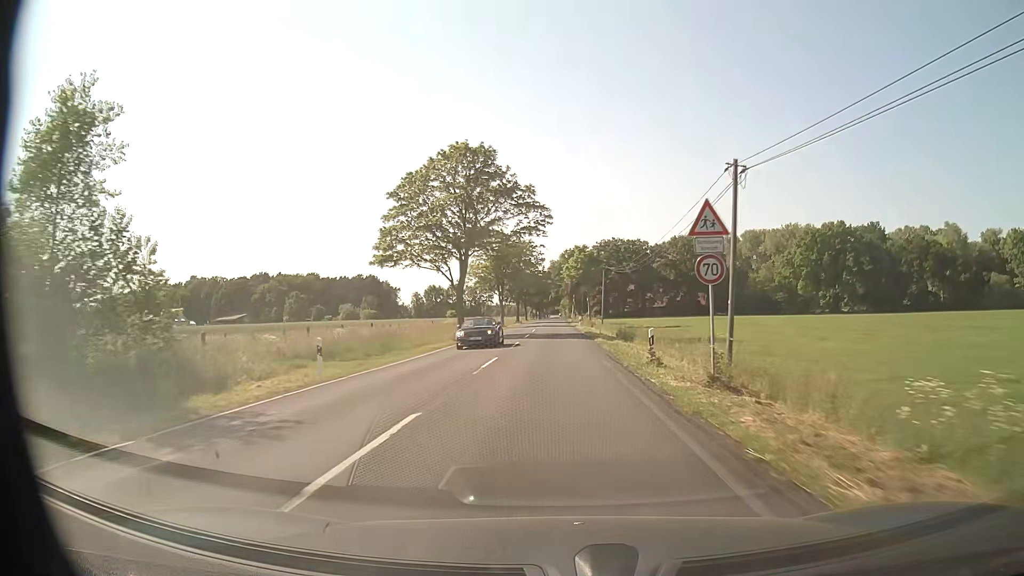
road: secondary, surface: asphalt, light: Day
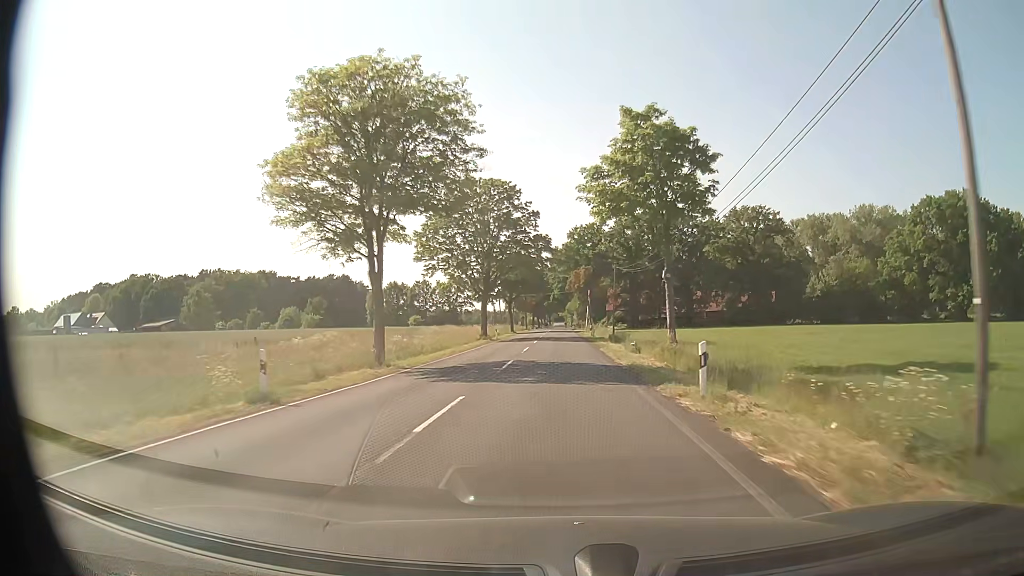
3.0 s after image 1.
(-0.2, +57.3) m; 0°
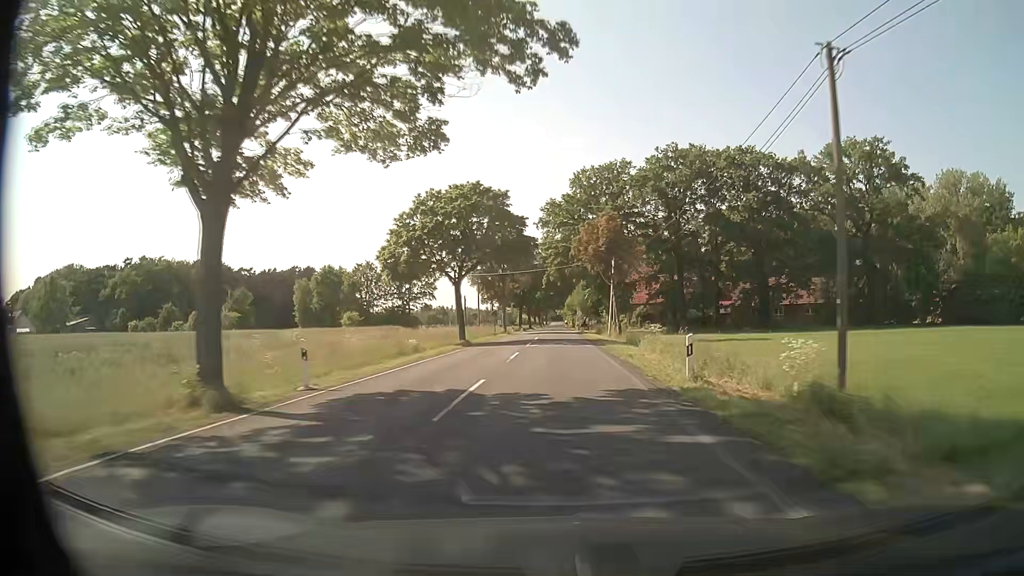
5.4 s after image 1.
(+0.1, +45.8) m; 0°
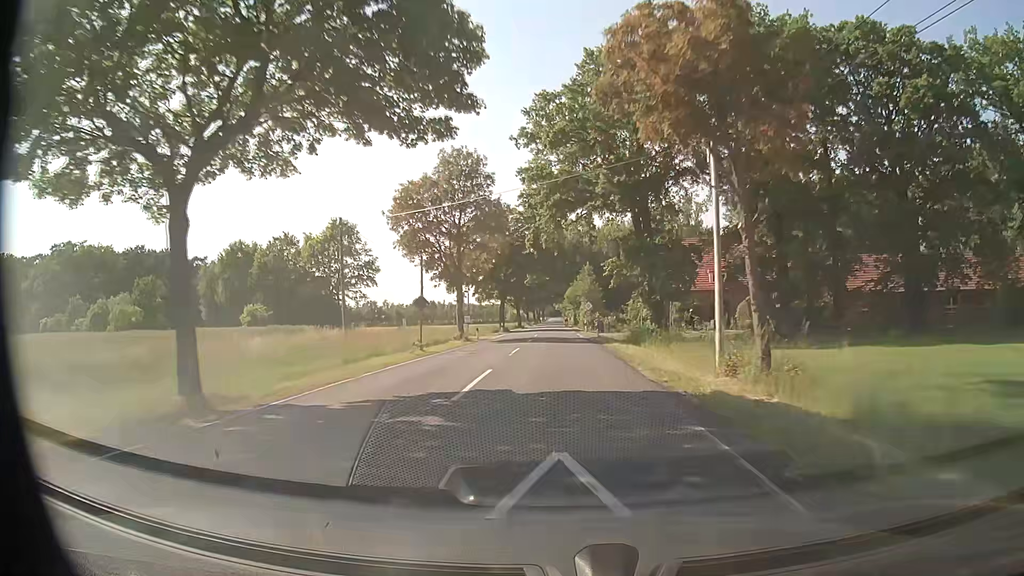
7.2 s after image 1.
(+0.1, +34.3) m; 0°
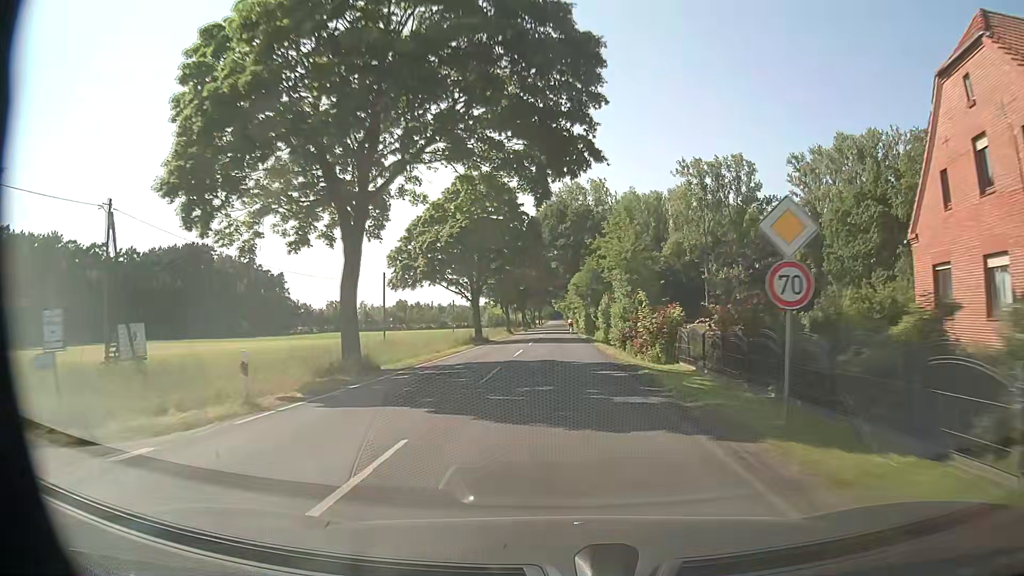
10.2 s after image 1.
(+0.1, +57.2) m; 0°
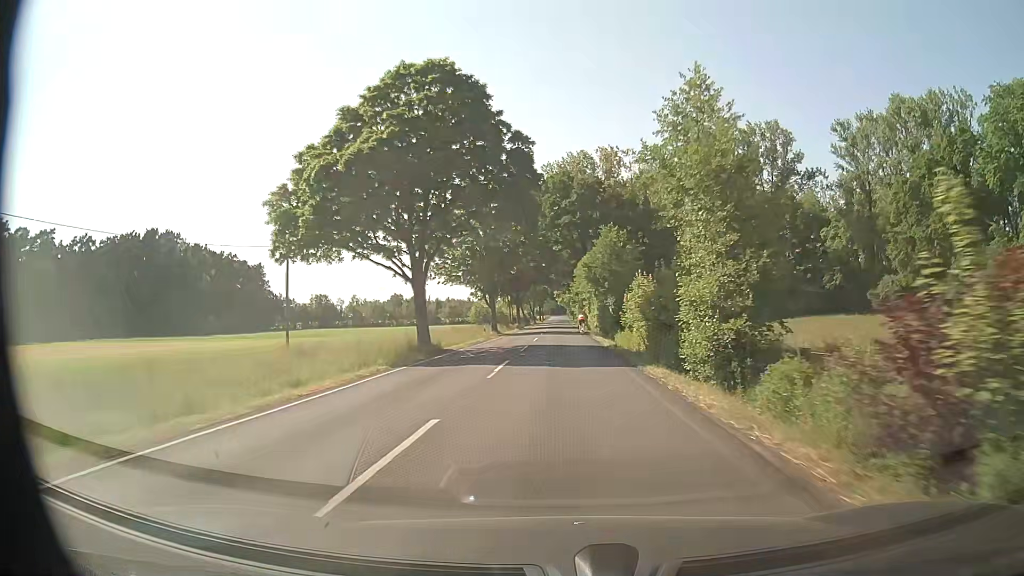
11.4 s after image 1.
(-0.1, +22.9) m; 0°
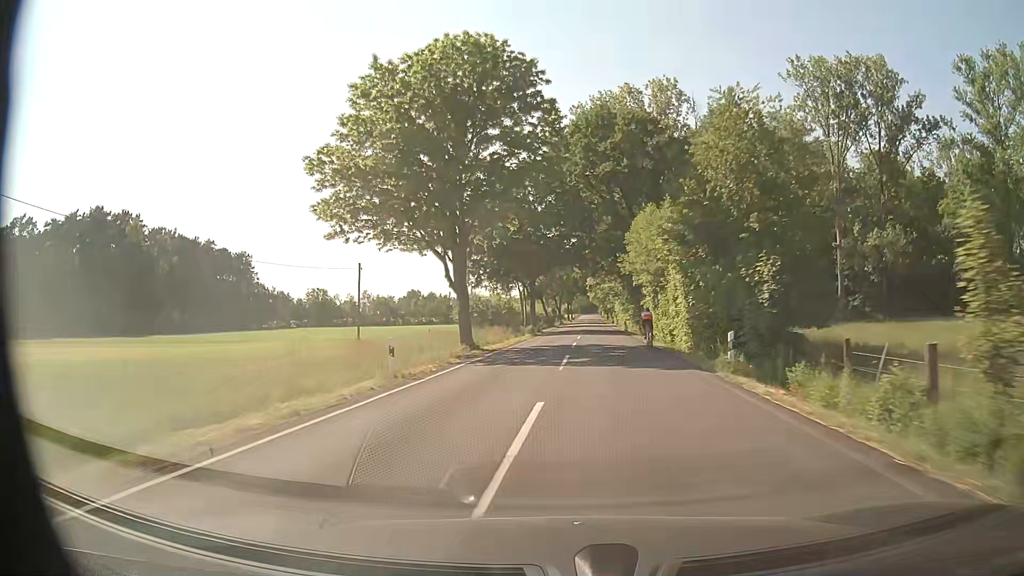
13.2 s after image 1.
(-0.6, +34.4) m; -3°
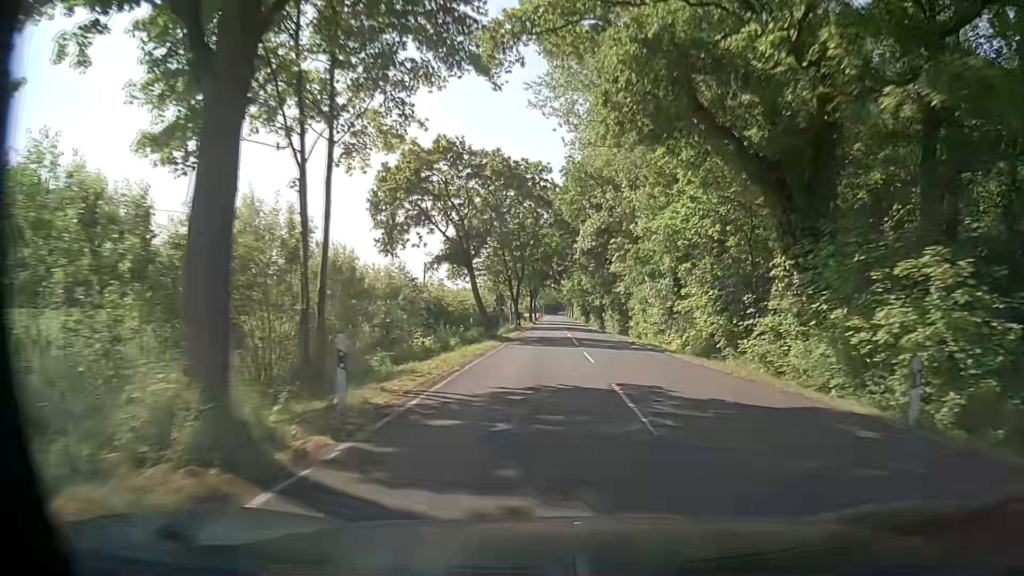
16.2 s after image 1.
(+0.8, +57.4) m; +3°
(0, +10) (0, +20) (+1, +30) (+1, +40) (+2, +50) (+2, +60) (+2, +70) (+2, +80) (+2, +90) (+2, +100) m
